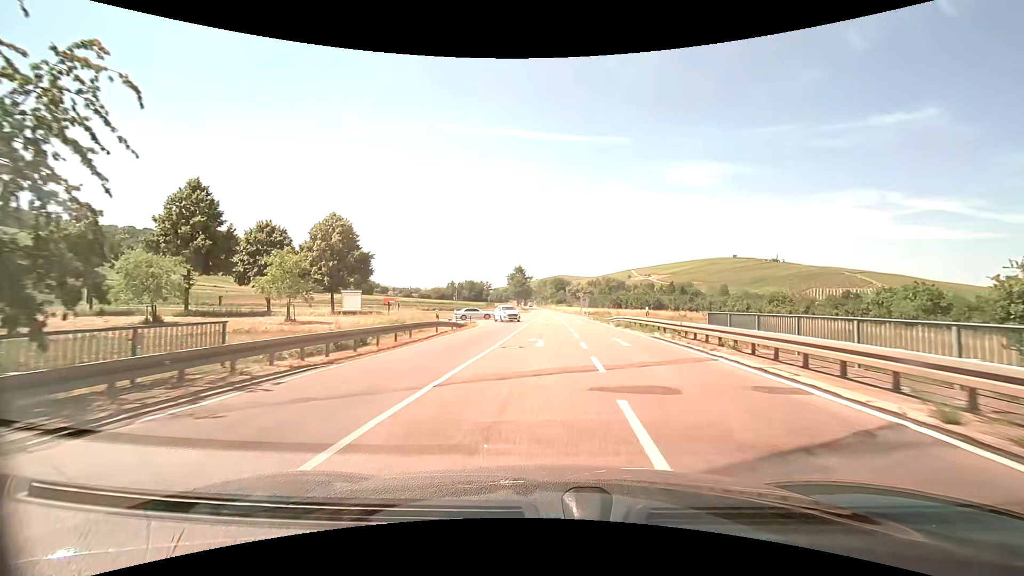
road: primary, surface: asphalt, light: Day
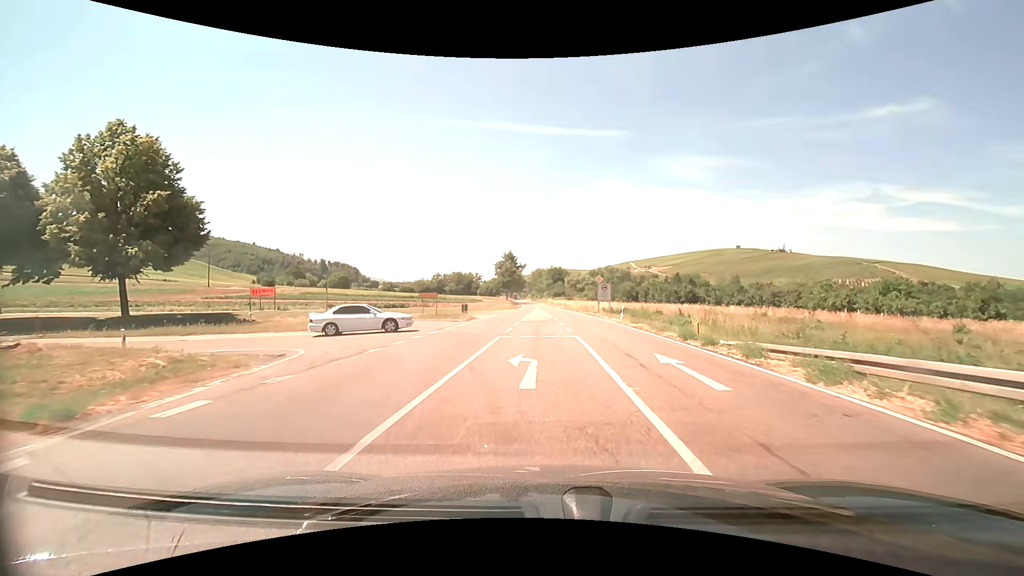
(+0.4, +33.4) m; 0°
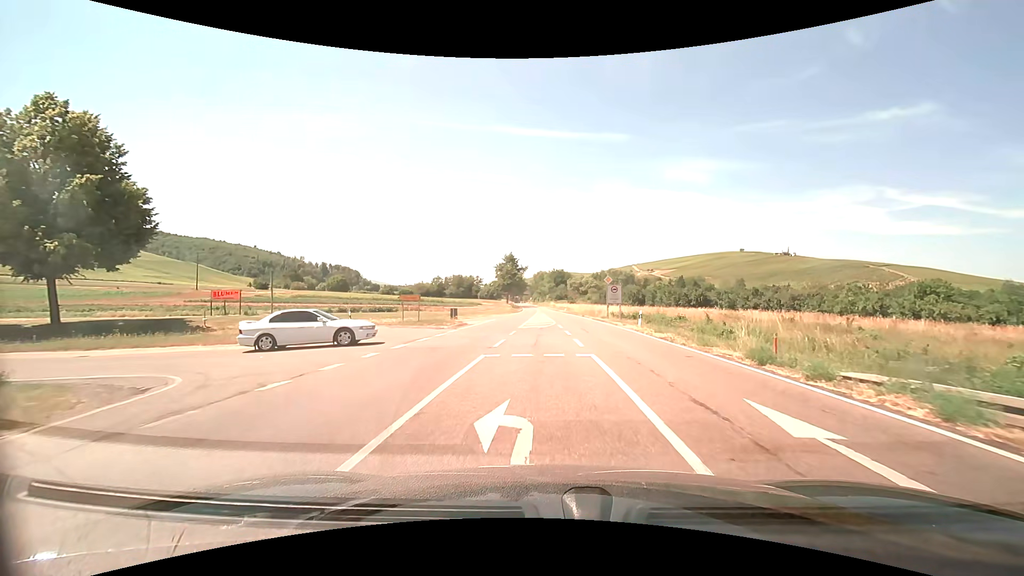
(0.0, +5.4) m; 0°
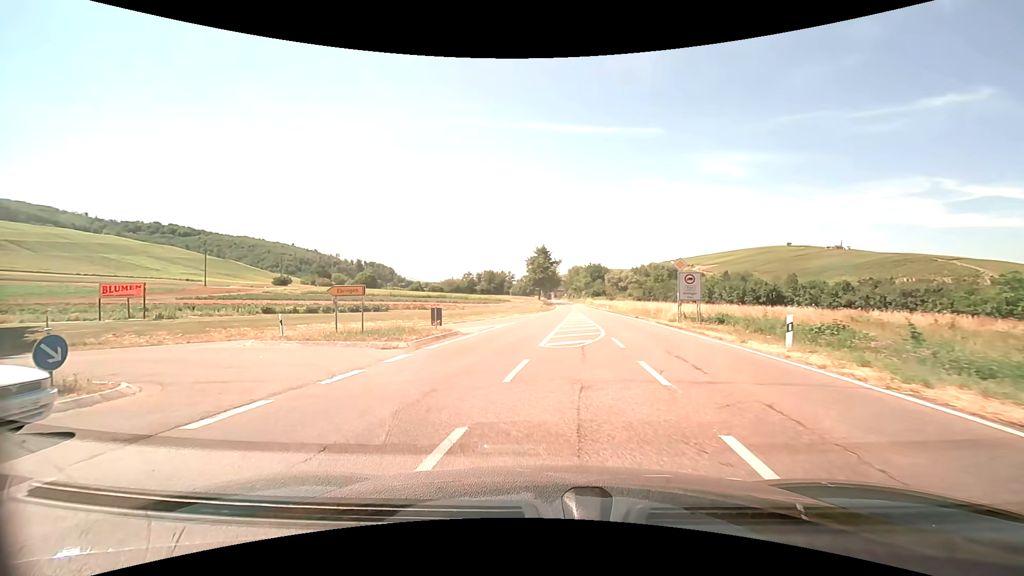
(-0.1, +13.1) m; -5°
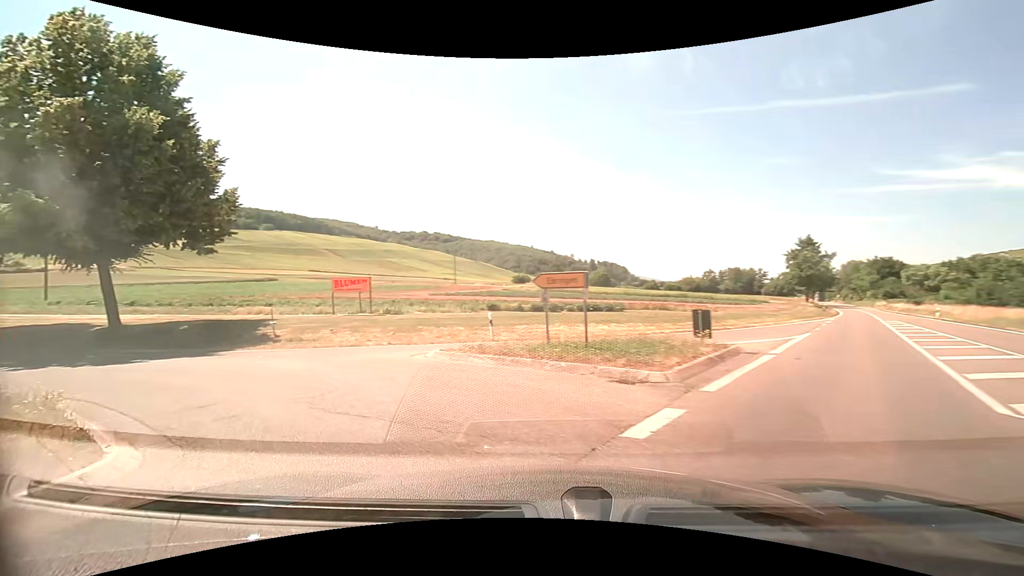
(-1.4, +6.7) m; -27°
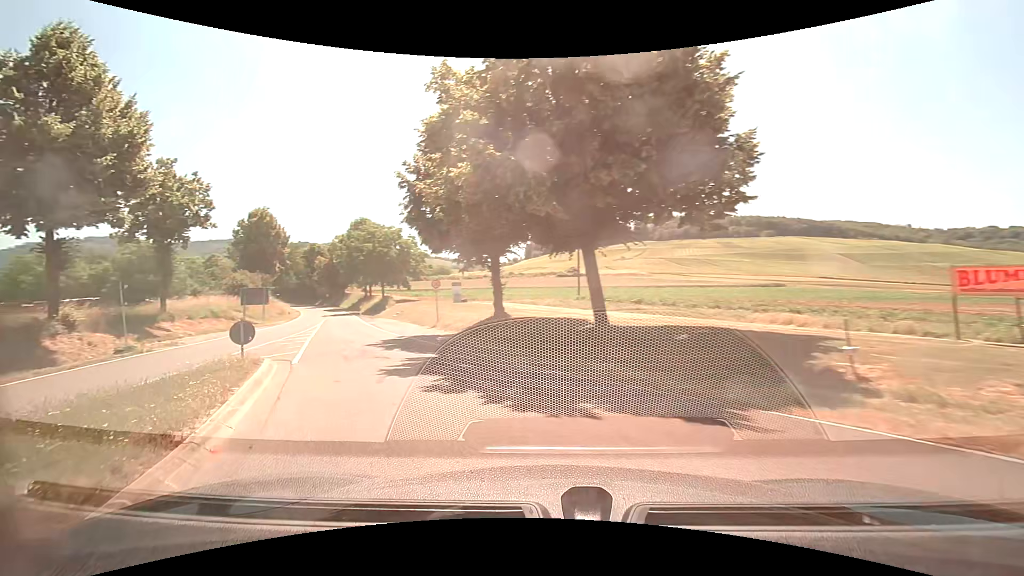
(-5.2, +9.9) m; -53°
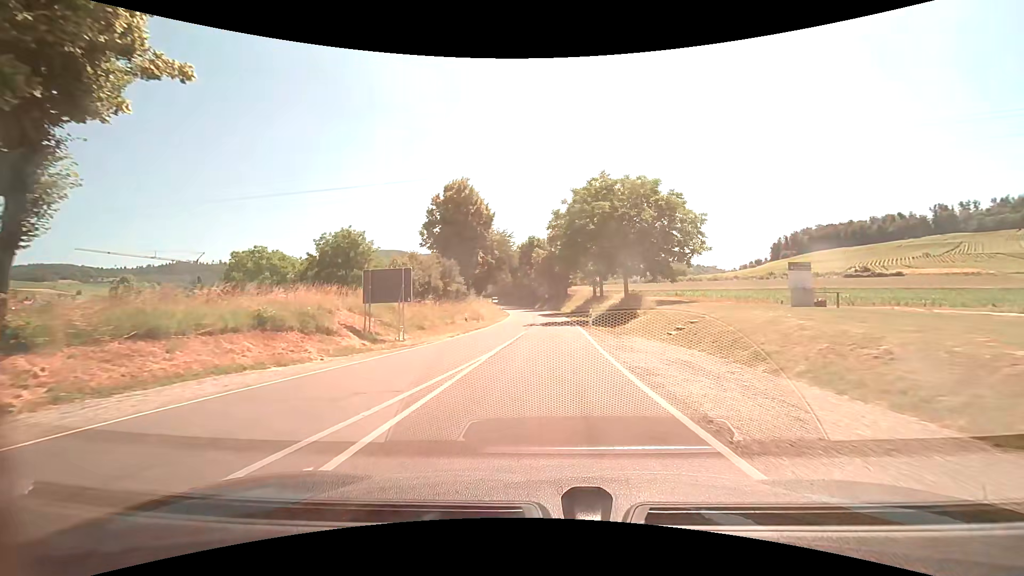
(-8.9, +25.8) m; -24°
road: tertiary
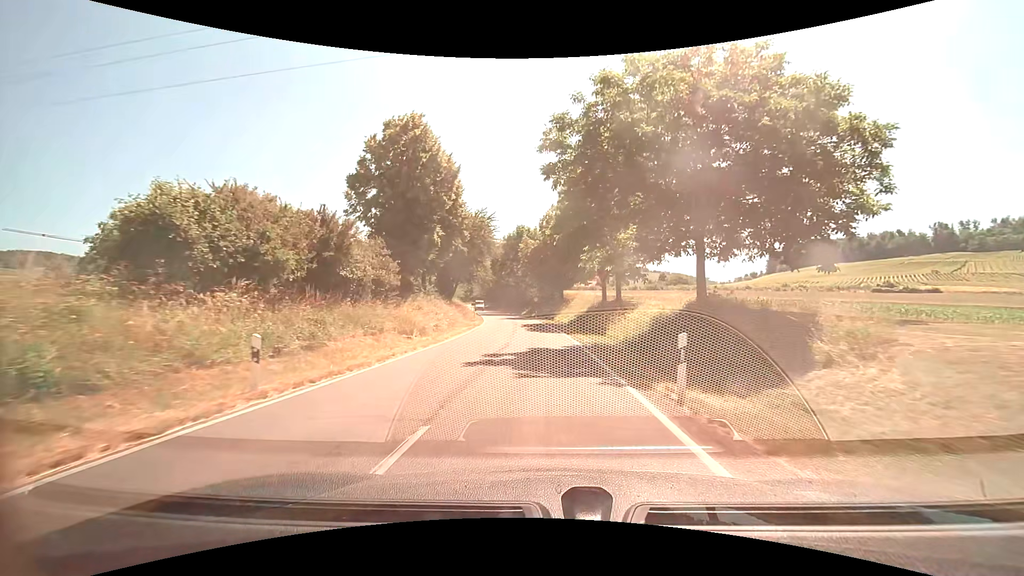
(+0.2, +20.2) m; +1°
(0, +10) (0, +20) (0, +30) (-1, +40) (-2, +50) (-3, +60) (-4, +70) (-6, +80) (-7, +90) (-9, +99) m
